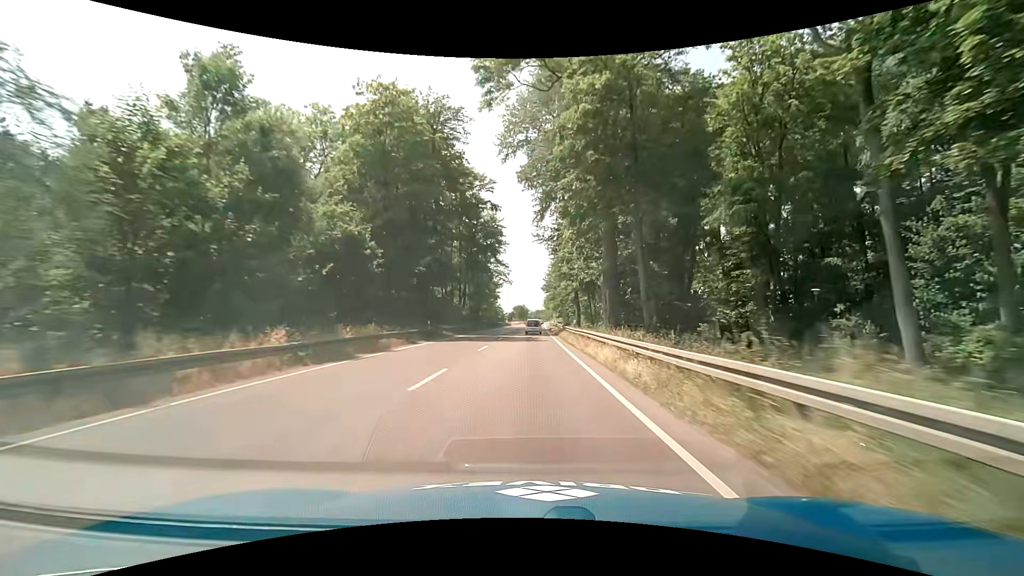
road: primary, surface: asphalt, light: Day
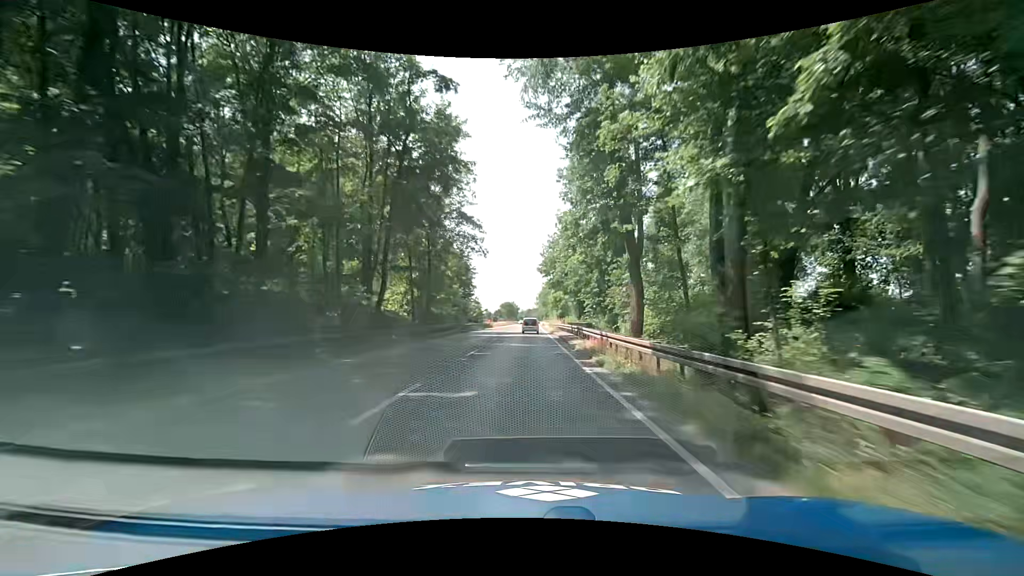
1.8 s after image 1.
(+0.2, +39.1) m; +1°
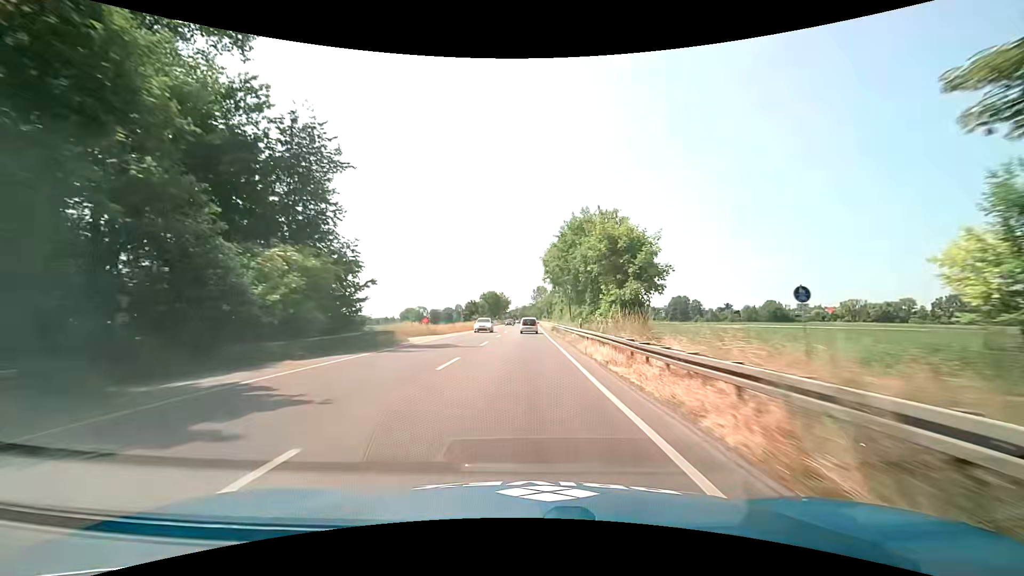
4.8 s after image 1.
(+0.3, +64.9) m; 0°
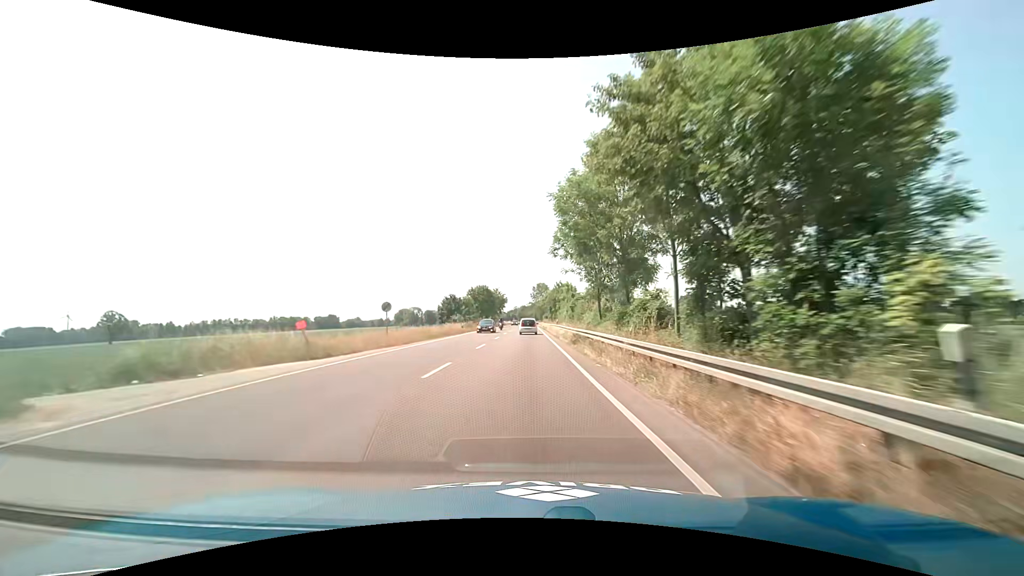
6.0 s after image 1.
(+0.1, +25.6) m; 0°
